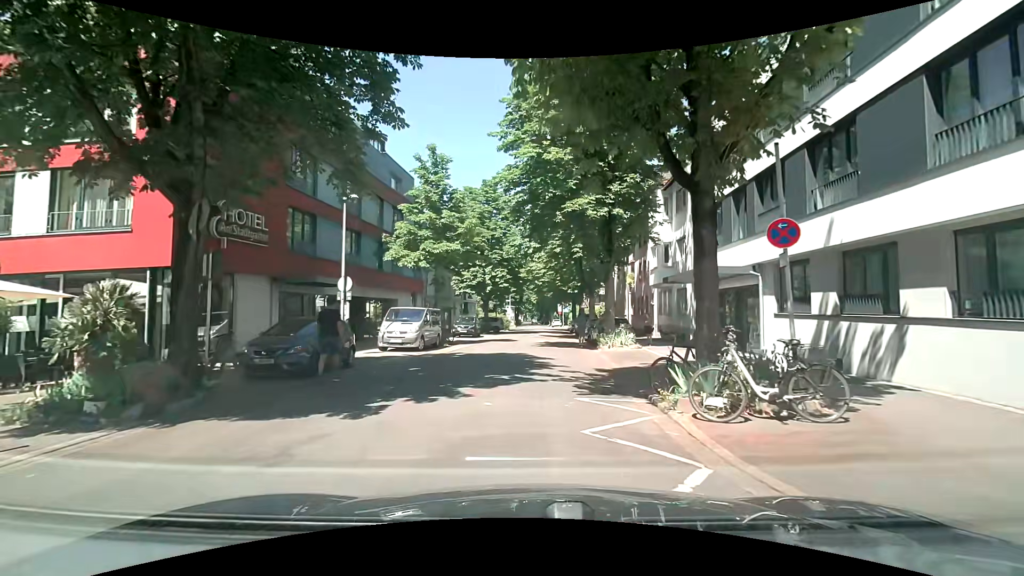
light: Day
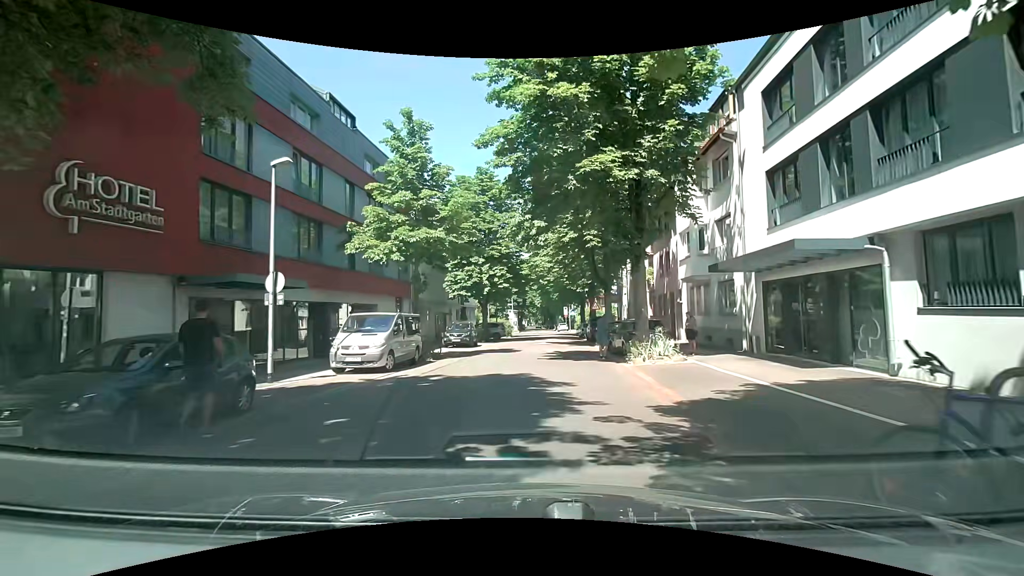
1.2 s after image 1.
(-0.1, +5.7) m; +1°
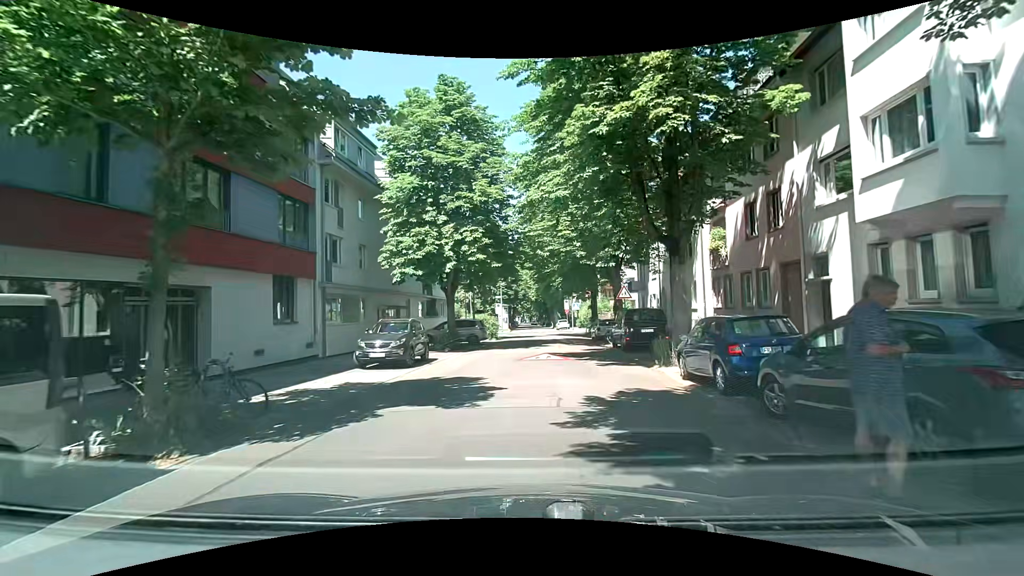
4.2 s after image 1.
(+0.1, +15.3) m; +1°
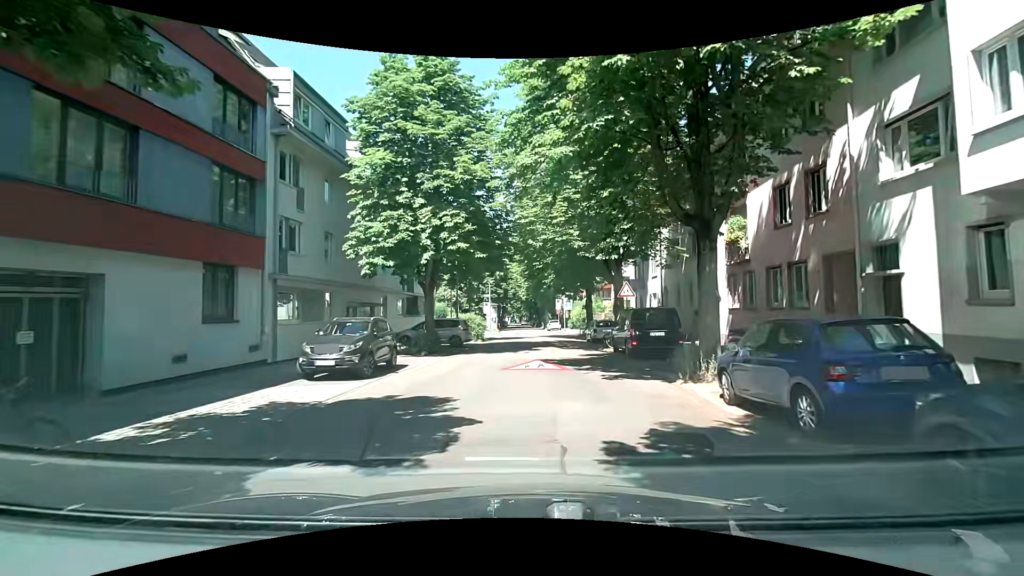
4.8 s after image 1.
(0.0, +3.3) m; +1°
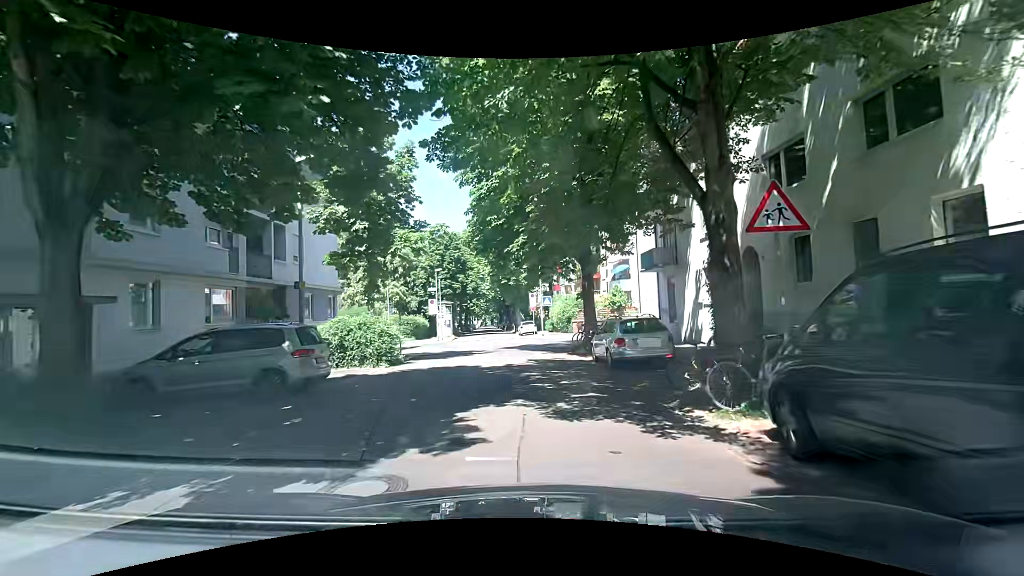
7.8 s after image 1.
(+0.6, +17.1) m; +2°
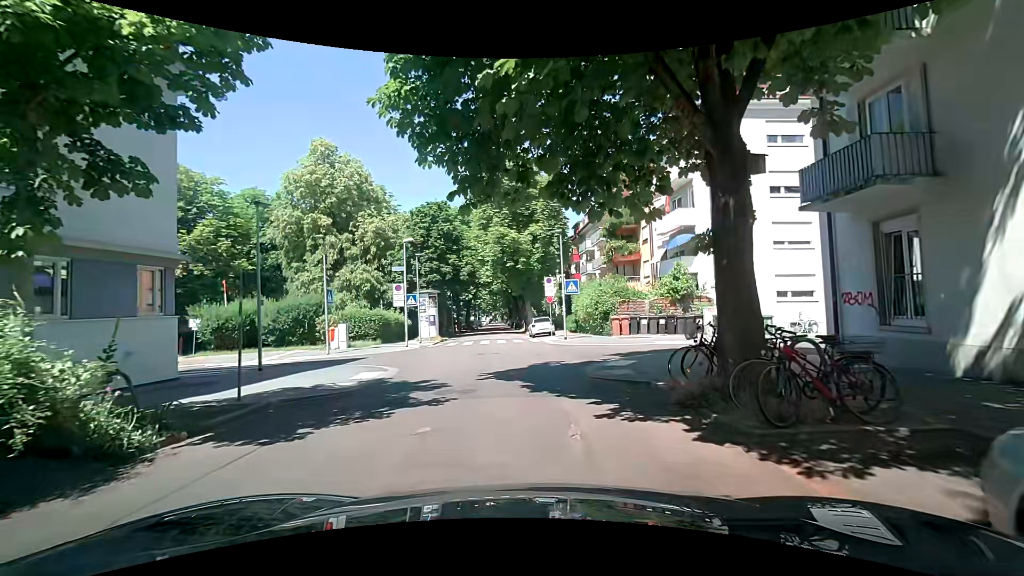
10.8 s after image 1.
(-0.2, +14.3) m; -1°
